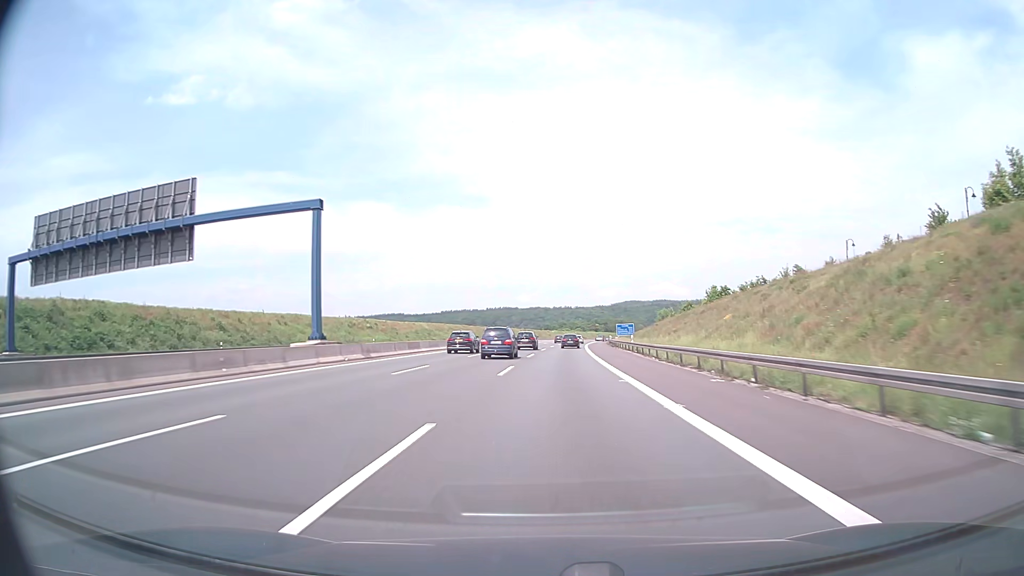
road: motorway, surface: asphalt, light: Day
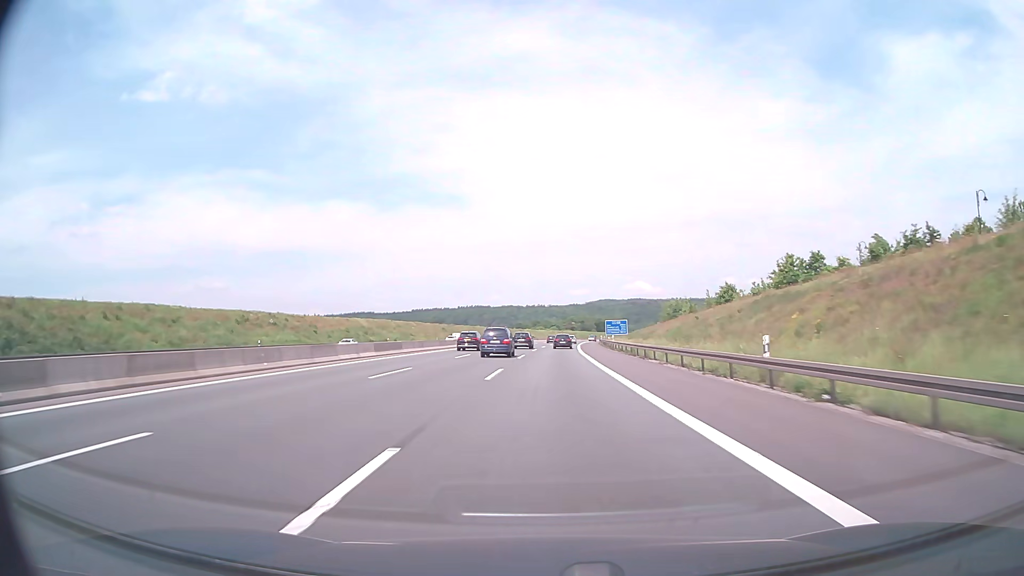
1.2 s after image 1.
(+0.8, +38.1) m; +2°
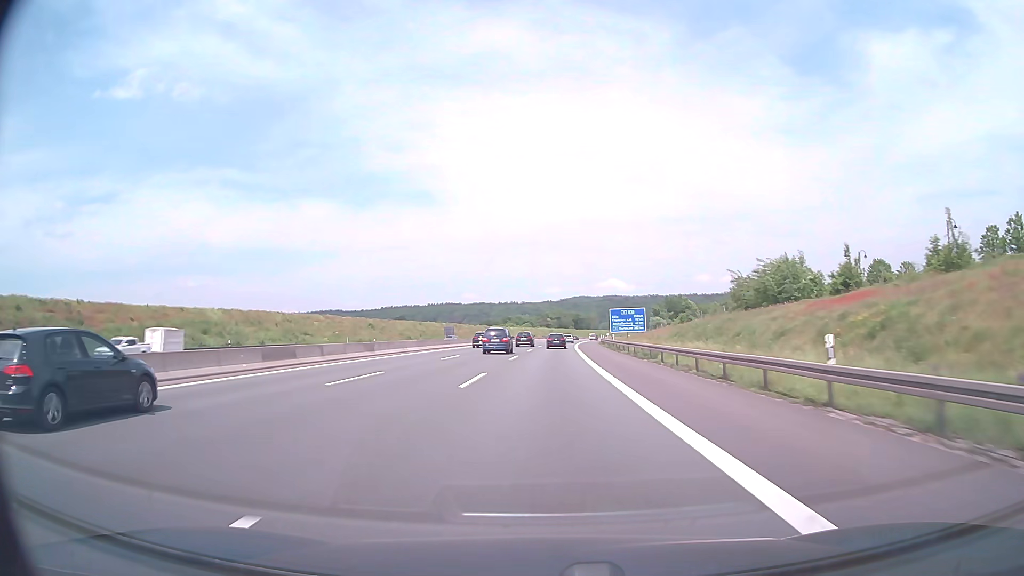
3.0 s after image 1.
(+1.3, +57.0) m; +2°
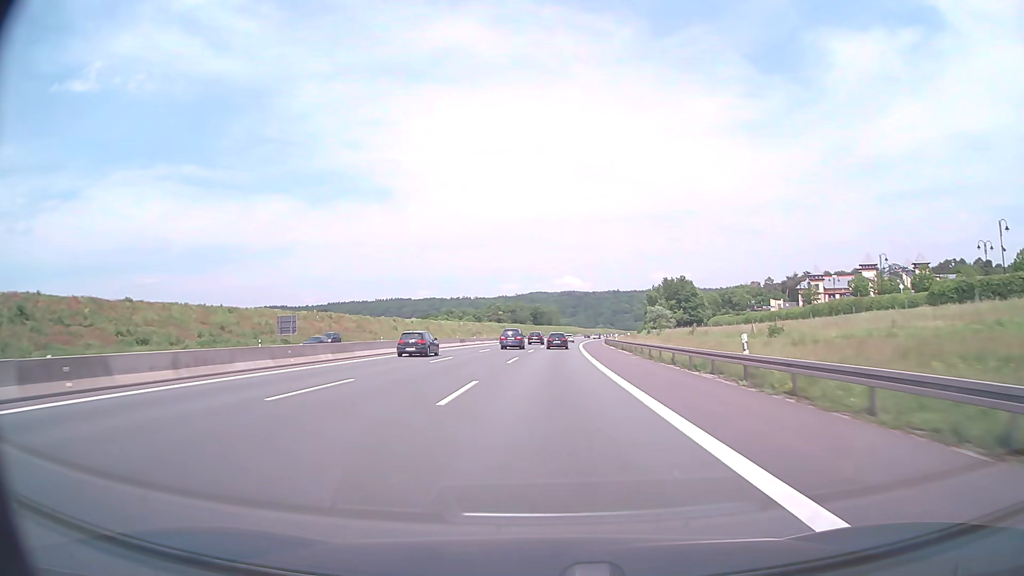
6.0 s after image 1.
(+2.8, +93.7) m; +4°
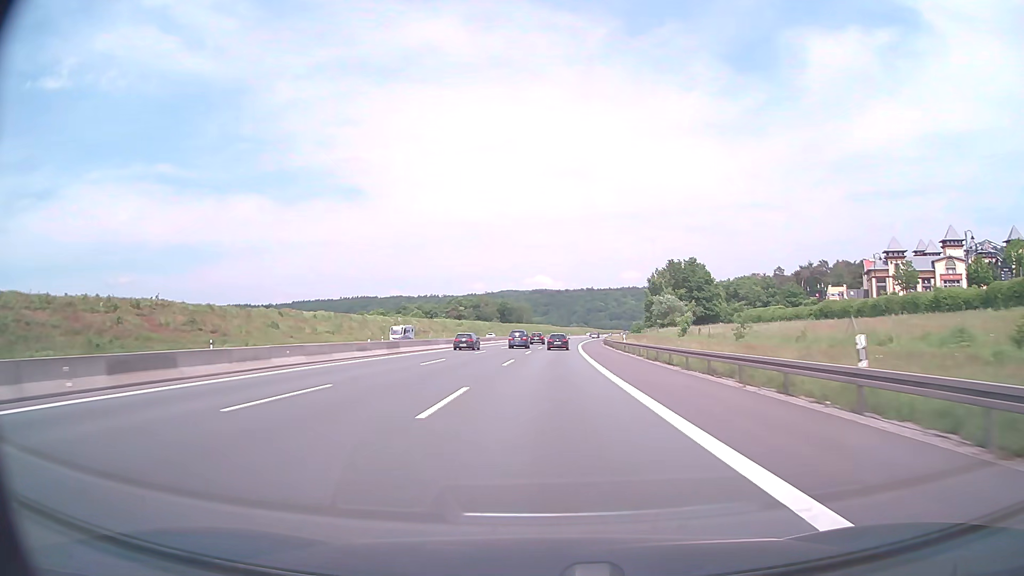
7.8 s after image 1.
(+1.3, +55.8) m; +3°
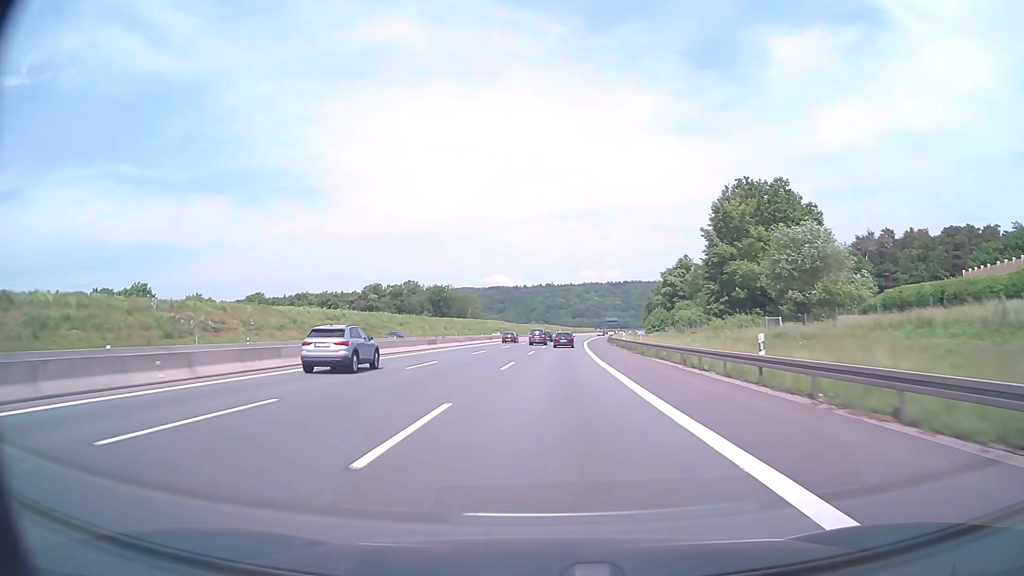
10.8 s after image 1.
(+3.1, +93.8) m; +4°
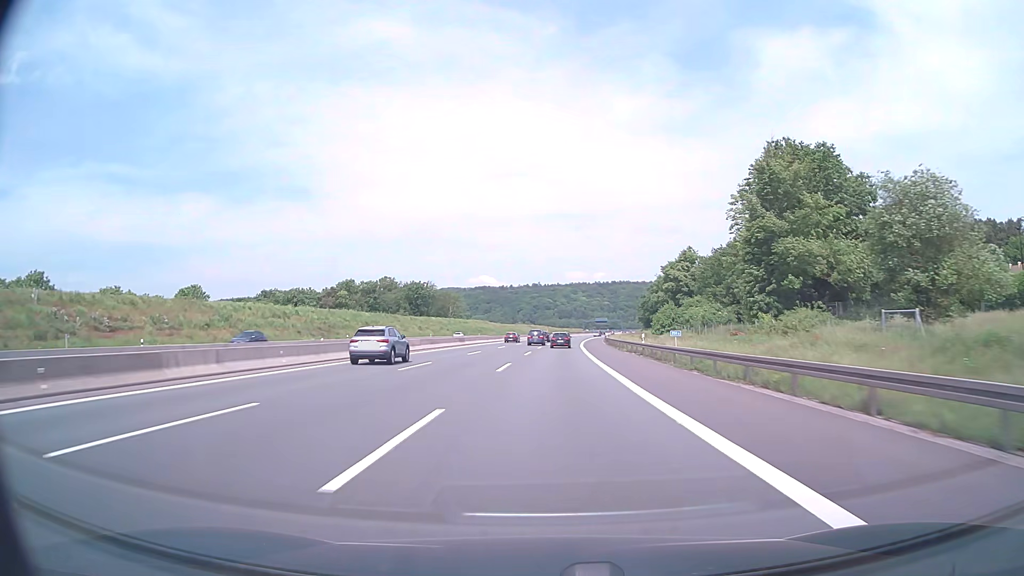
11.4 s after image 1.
(+0.1, +18.9) m; +1°
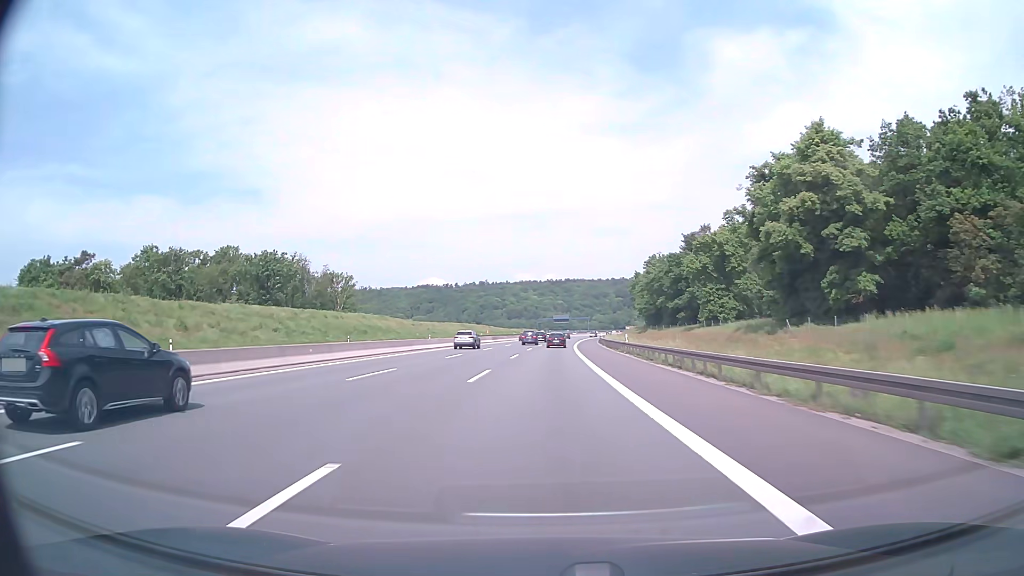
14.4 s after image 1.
(+3.5, +94.7) m; +4°
(0, +10) (0, +20) (0, +30) (+1, +40) (+1, +50) (+1, +60) (+2, +70) (+2, +80) (+3, +90) (+3, +100) m
